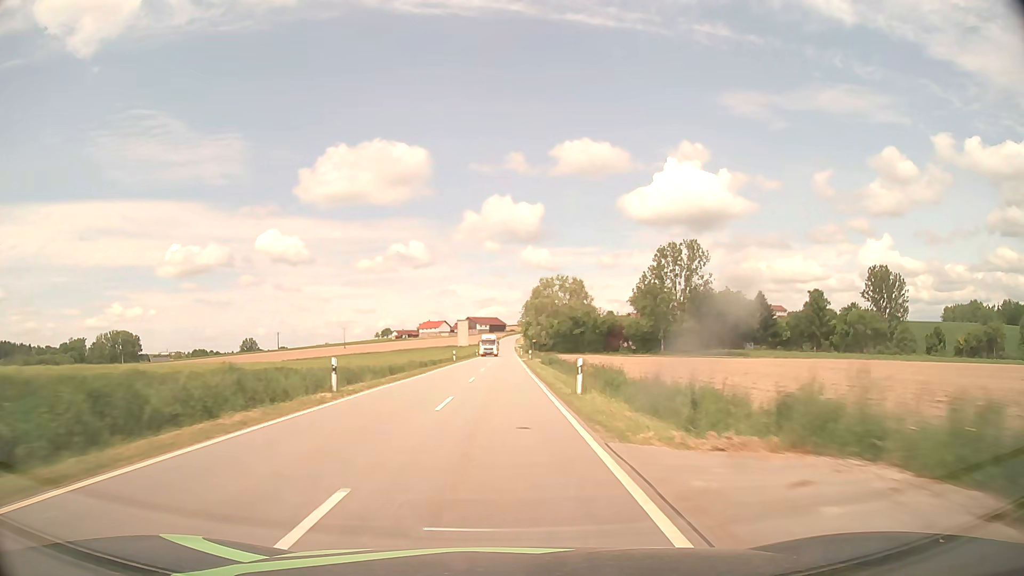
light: Day
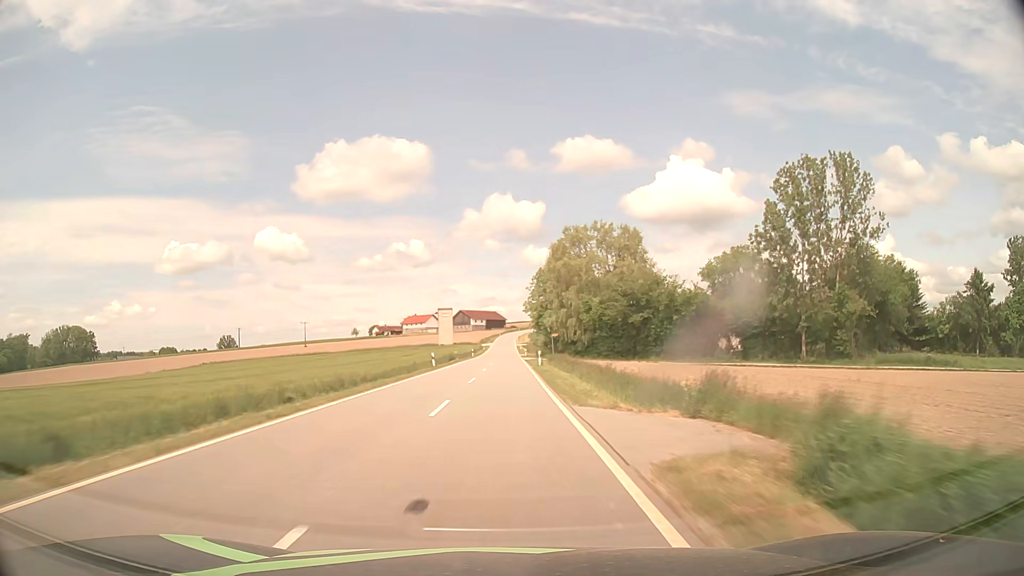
(+0.3, +62.3) m; 0°
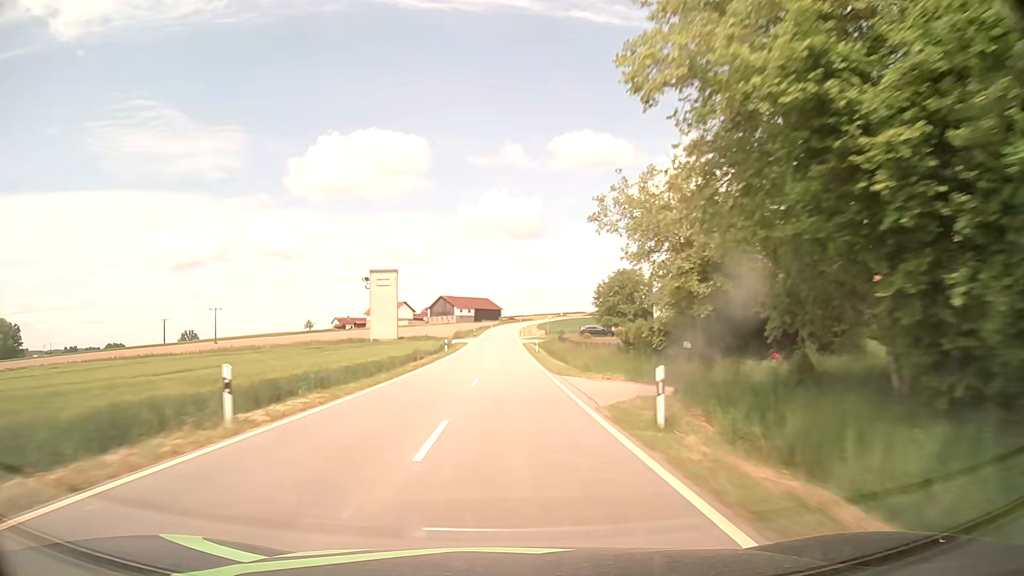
(0.0, +78.5) m; 0°
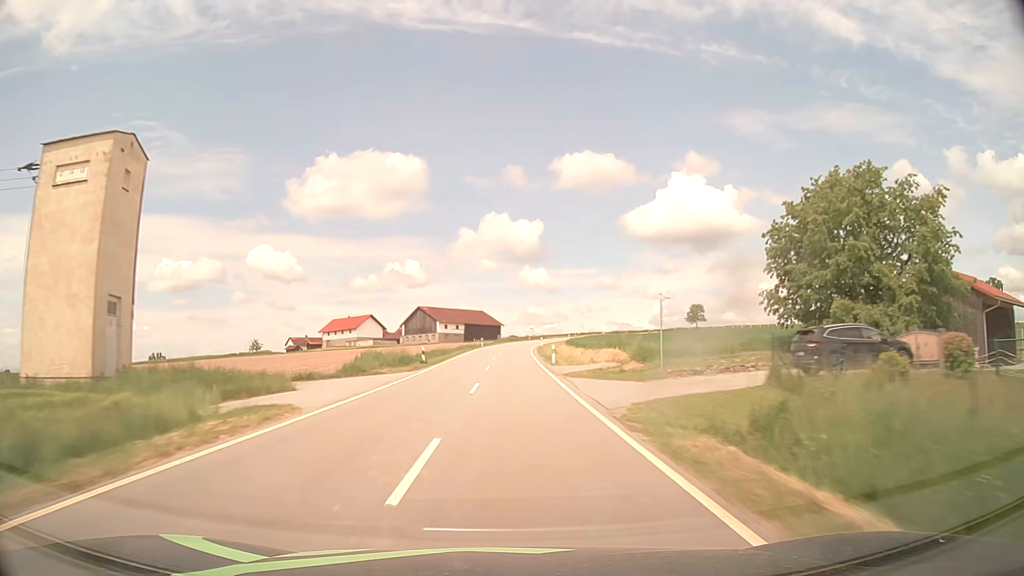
(+0.1, +62.9) m; 0°
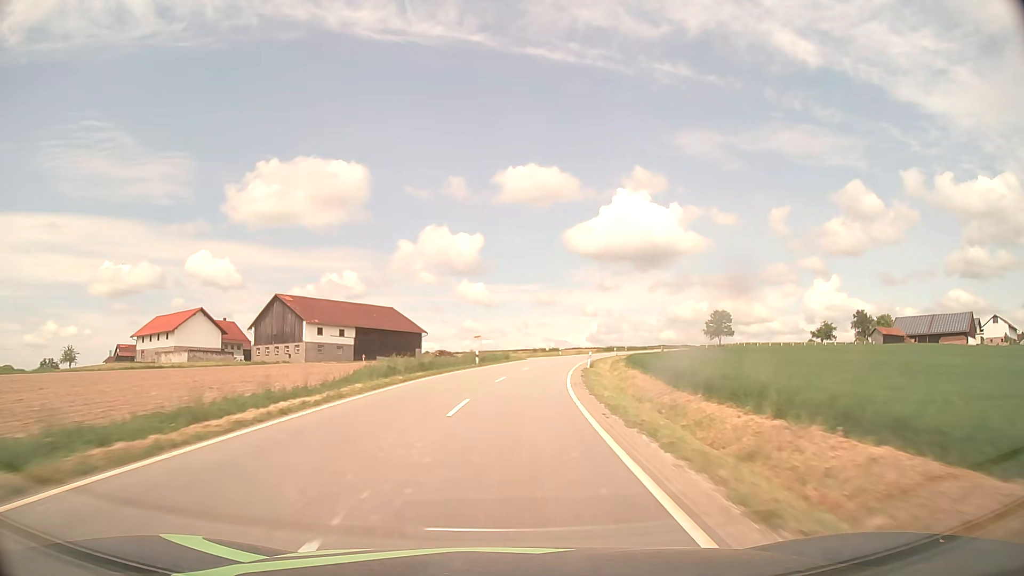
(+1.7, +78.0) m; +5°
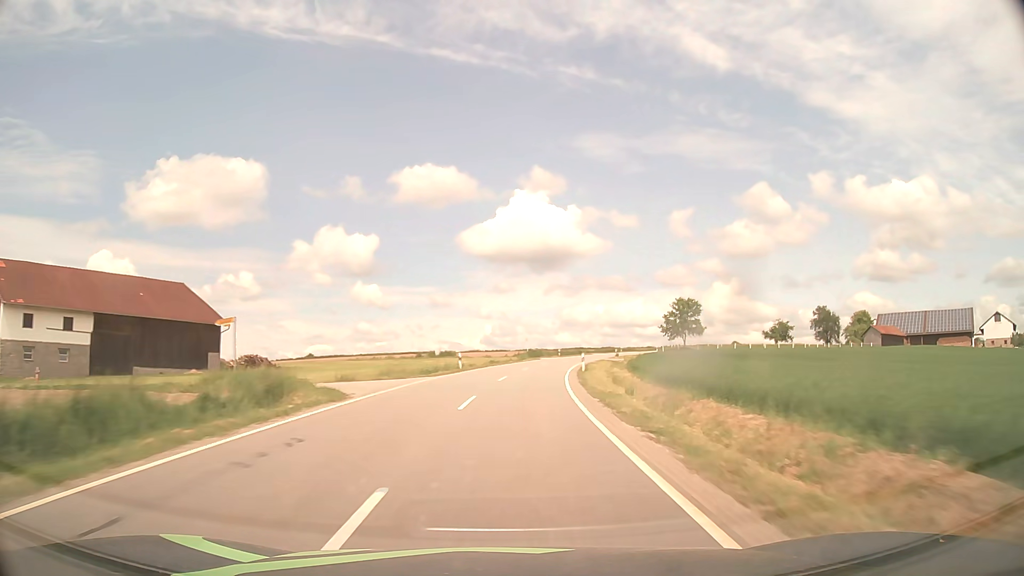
(+3.5, +46.7) m; +9°
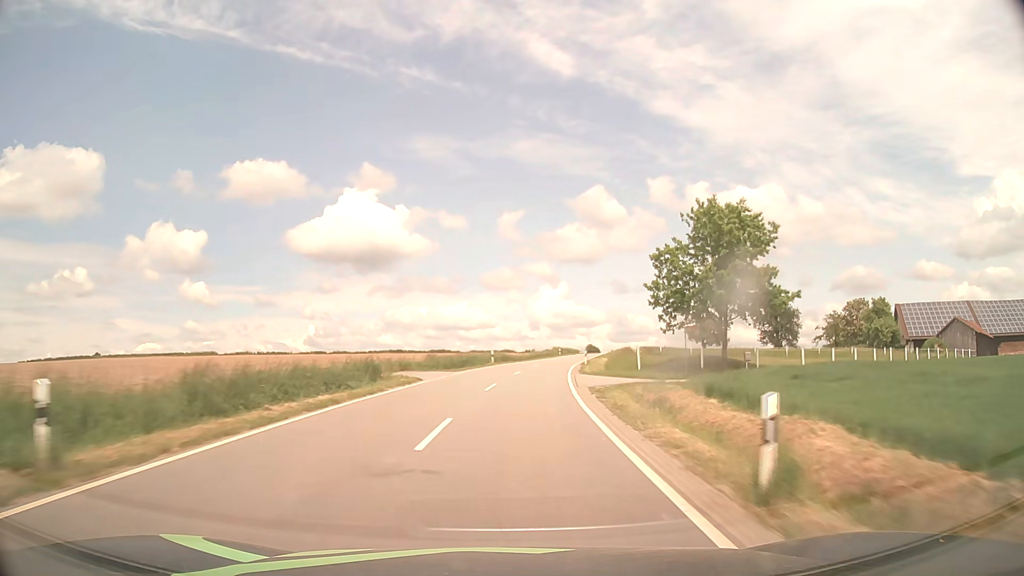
(+10.0, +77.8) m; +15°
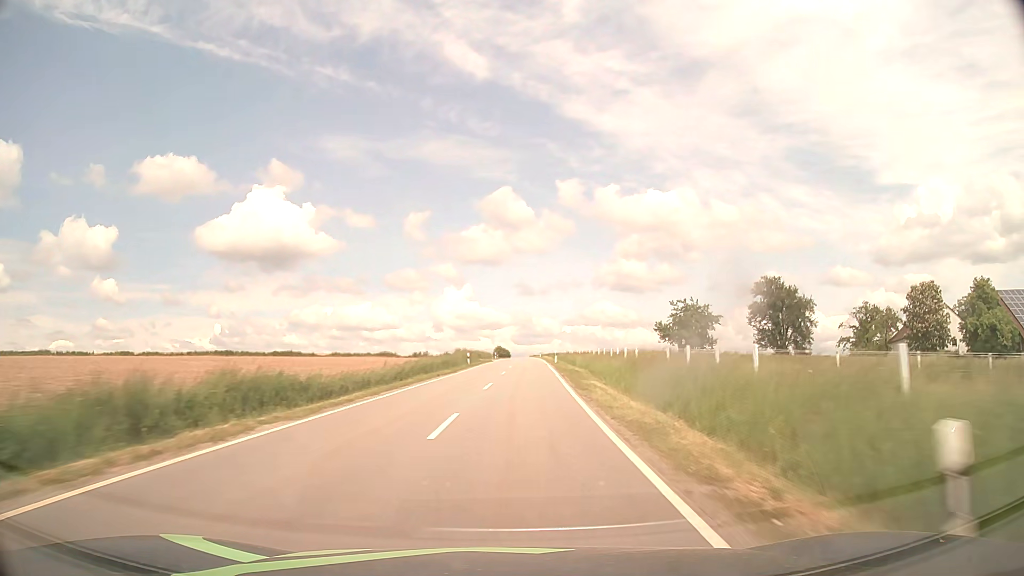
(+3.5, +47.2) m; +8°
(0, +10) (0, +20) (+1, +30) (+1, +40) (+2, +50) (+2, +60) (+3, +70) (+3, +80) (+4, +90) (+4, +100) m
